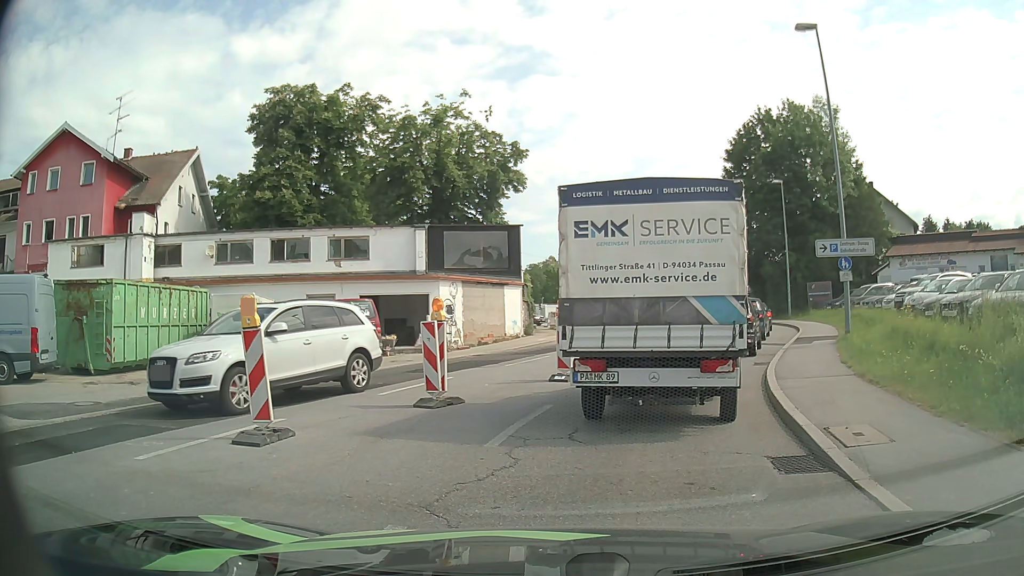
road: tertiary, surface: asphalt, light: Day
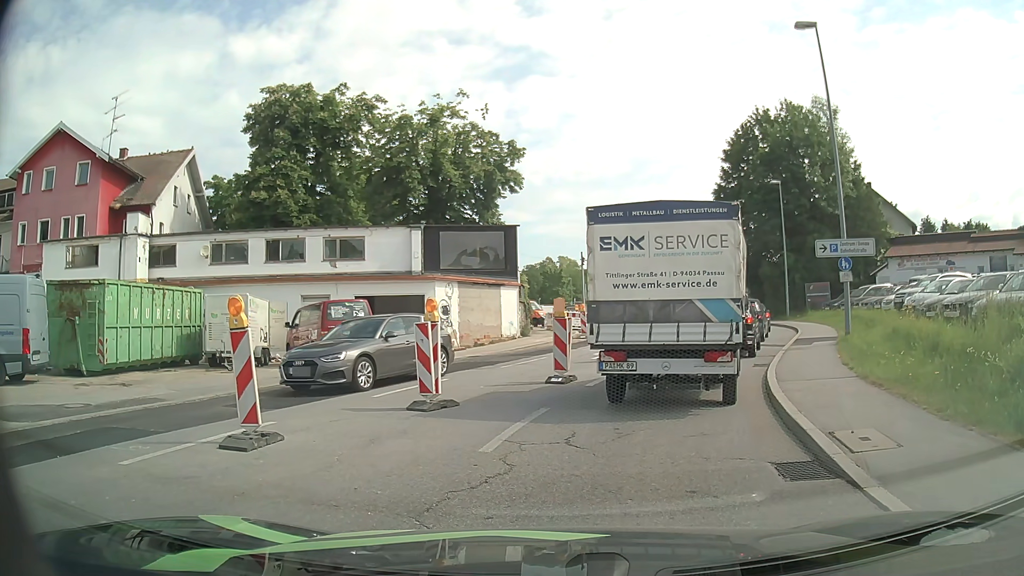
(0.0, +0.2) m; 0°
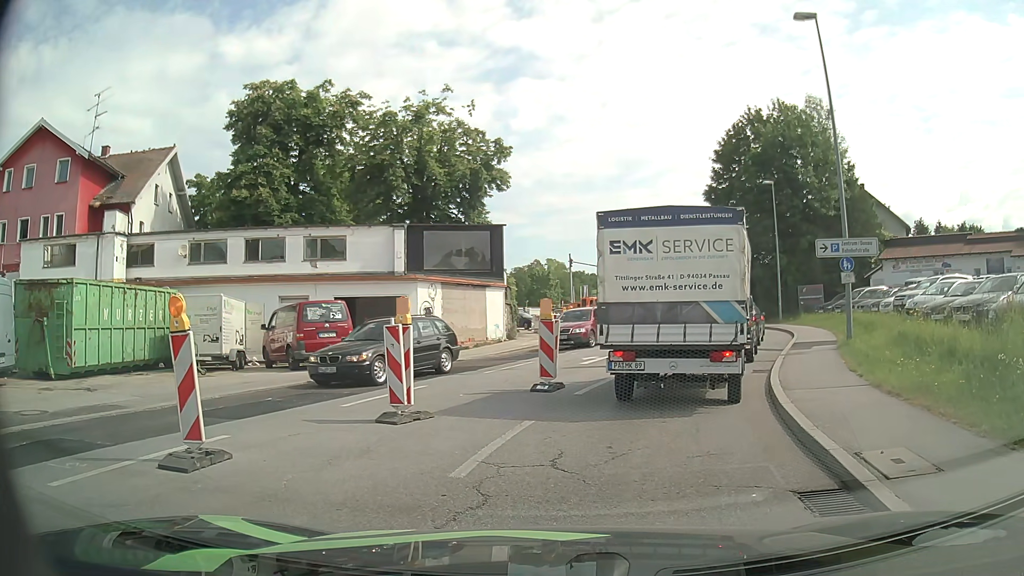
(0.0, +1.0) m; 0°
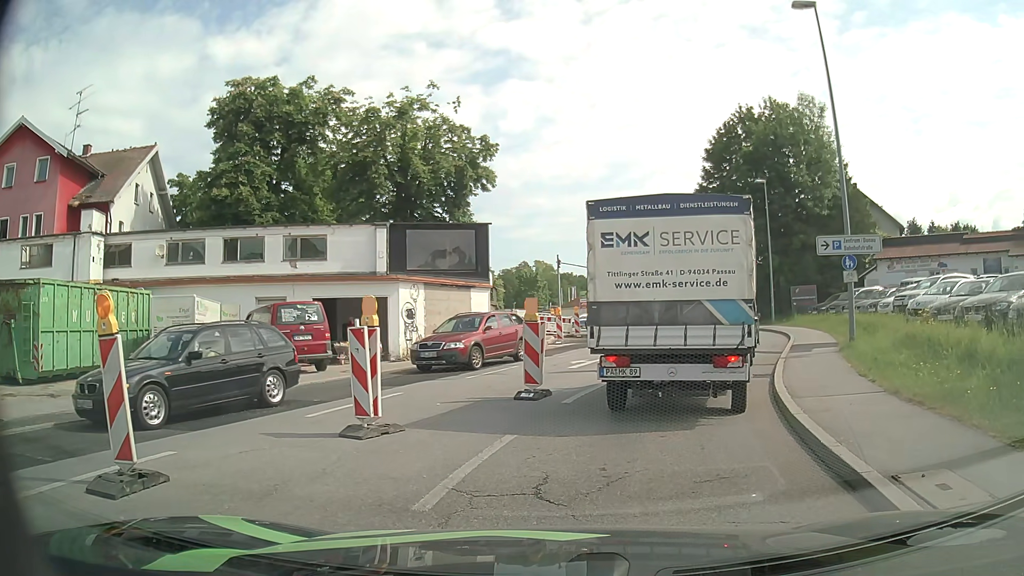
(0.0, +1.0) m; 0°
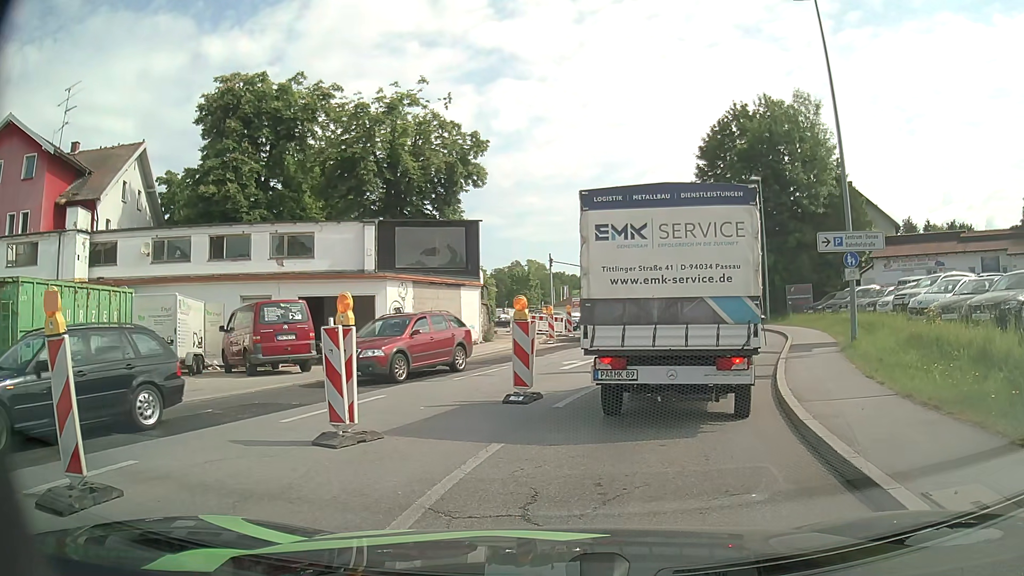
(0.0, +0.6) m; 0°
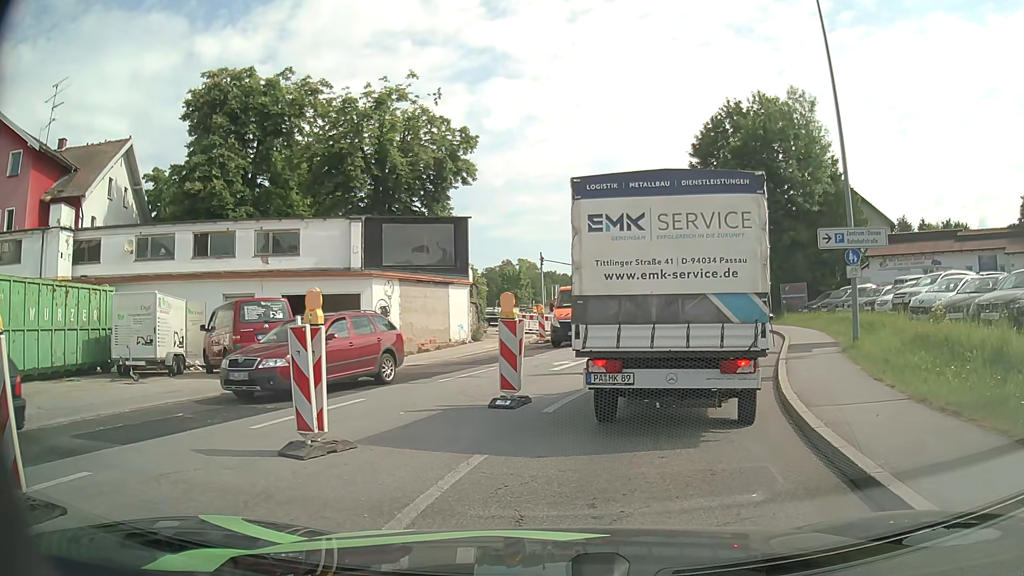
(0.0, +0.7) m; 0°
